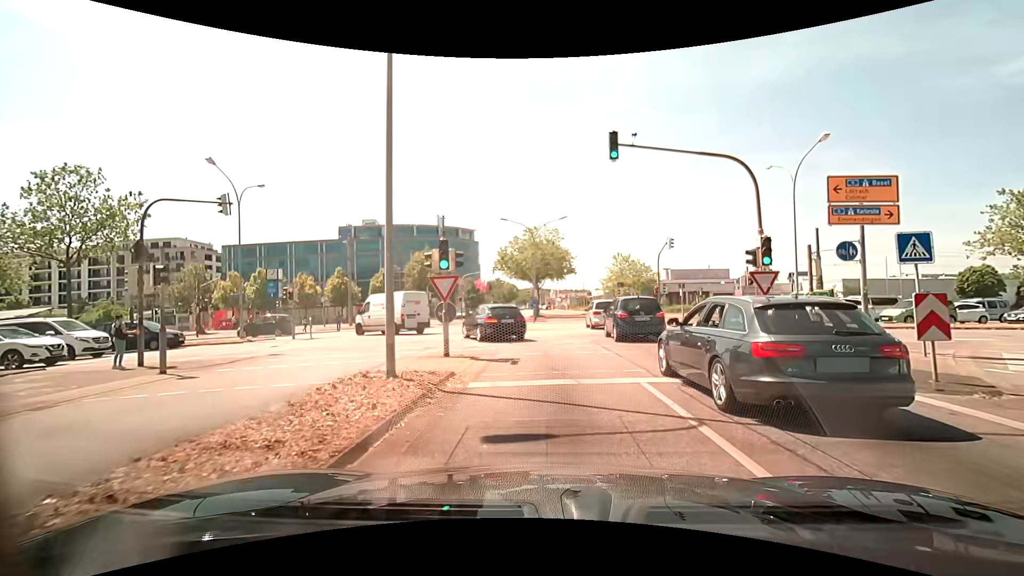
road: tertiary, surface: asphalt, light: Day
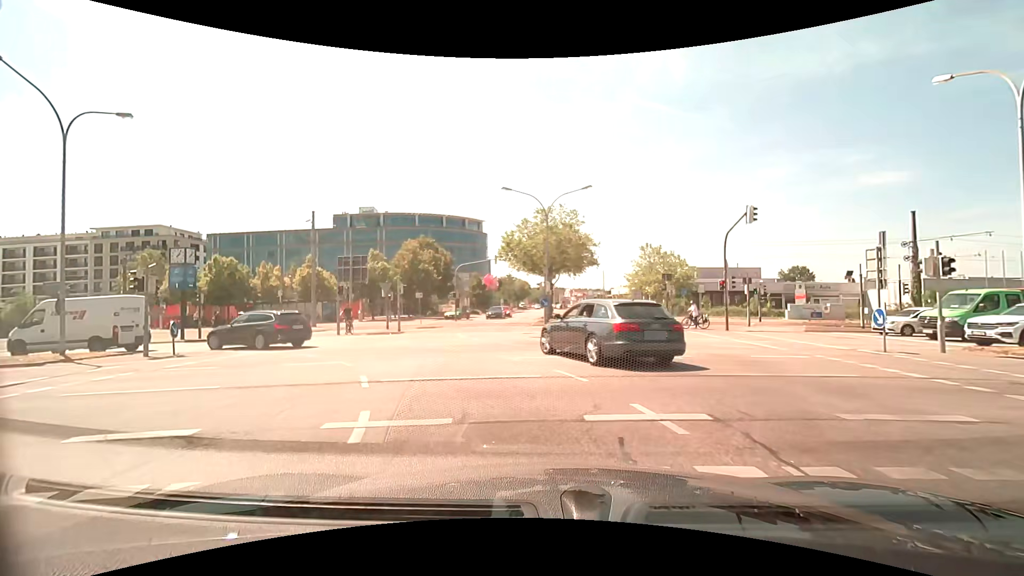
(0.0, +12.0) m; -1°
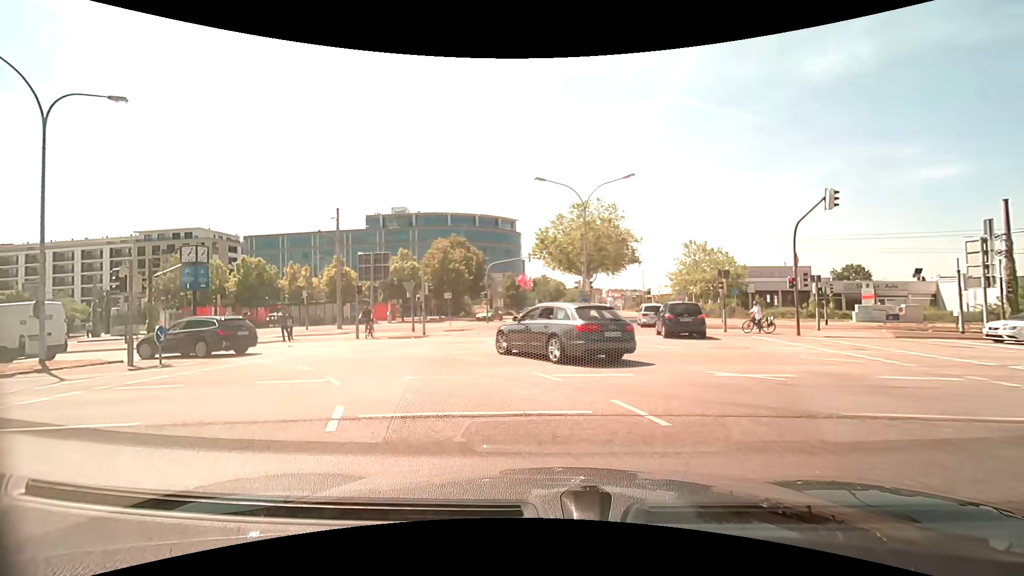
(-0.1, +3.0) m; -3°
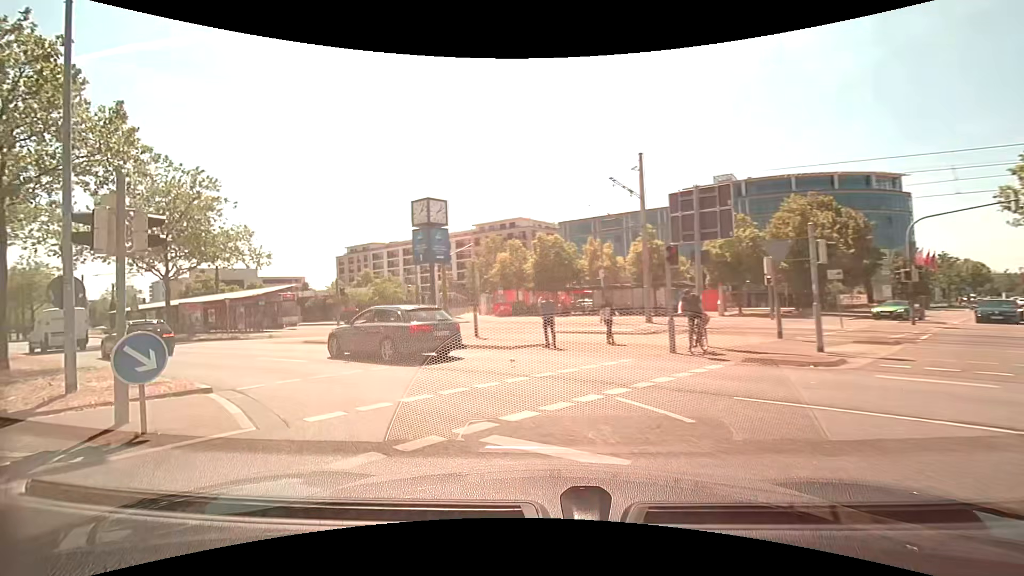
(-3.7, +13.4) m; -36°
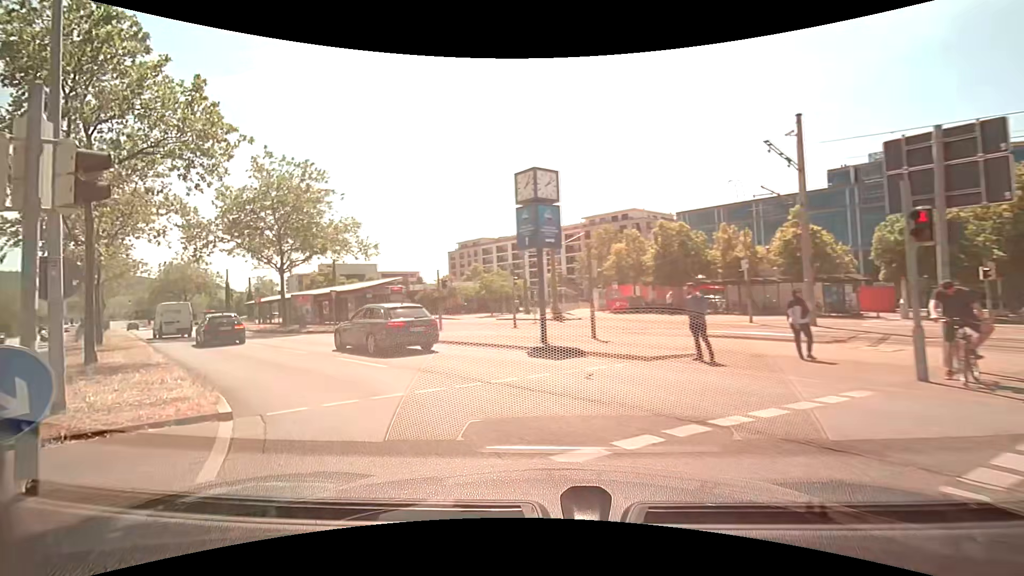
(-0.4, +3.6) m; -13°
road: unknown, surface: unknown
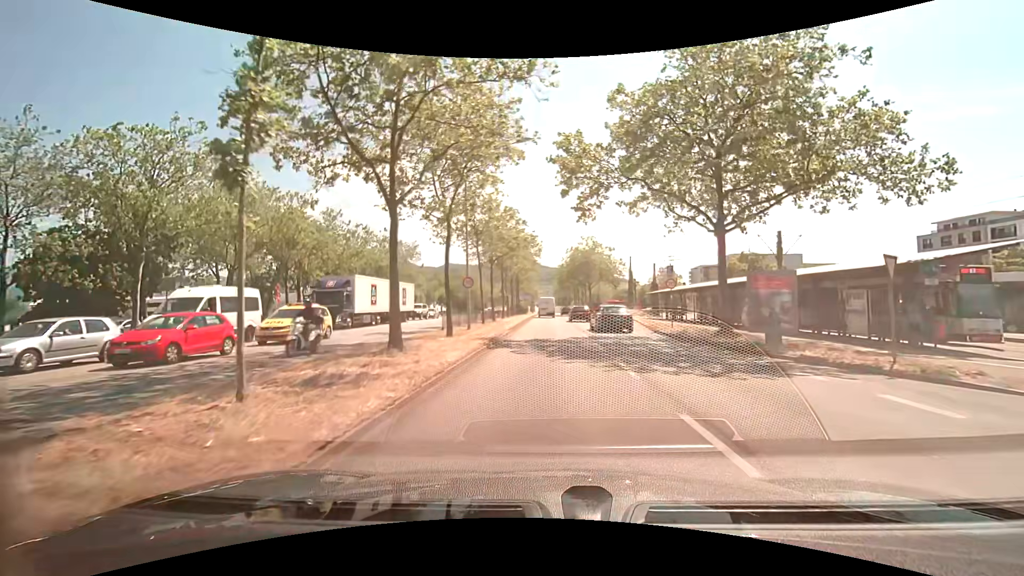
(-9.4, +17.2) m; -44°
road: primary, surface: asphalt
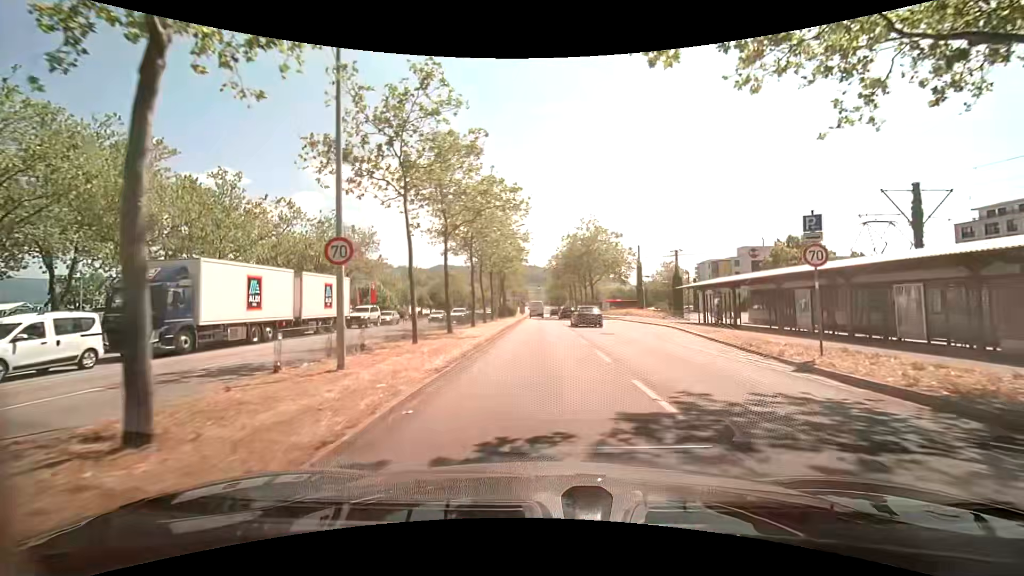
(+0.2, +15.3) m; +2°
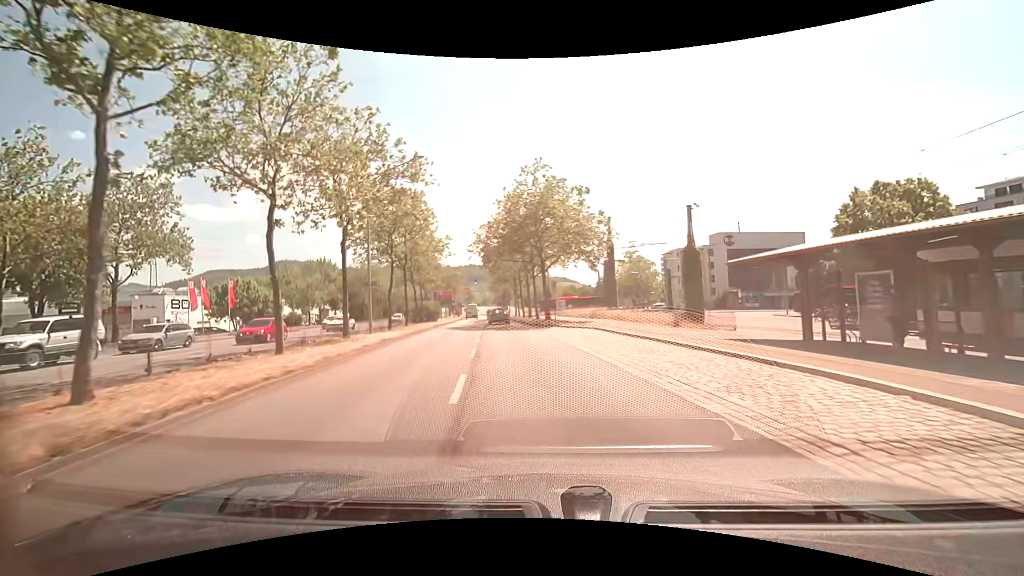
(+1.7, +23.3) m; +6°
(0, +10) (-1, +20) (-2, +30) (-3, +40) (-4, +50) (-6, +60) (-7, +70) (-8, +80) (-10, +89) (-11, +99) m
